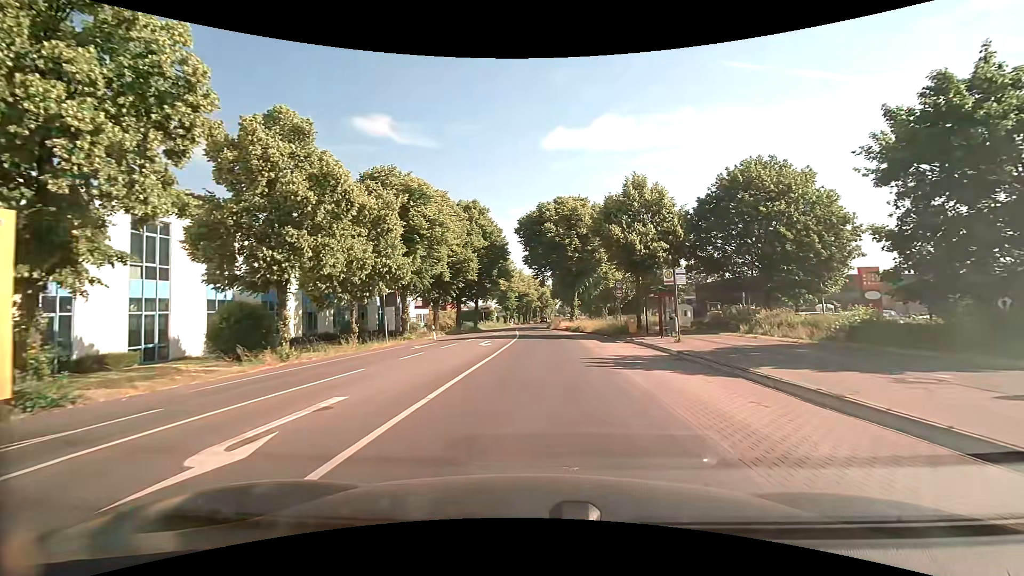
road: secondary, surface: asphalt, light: Day
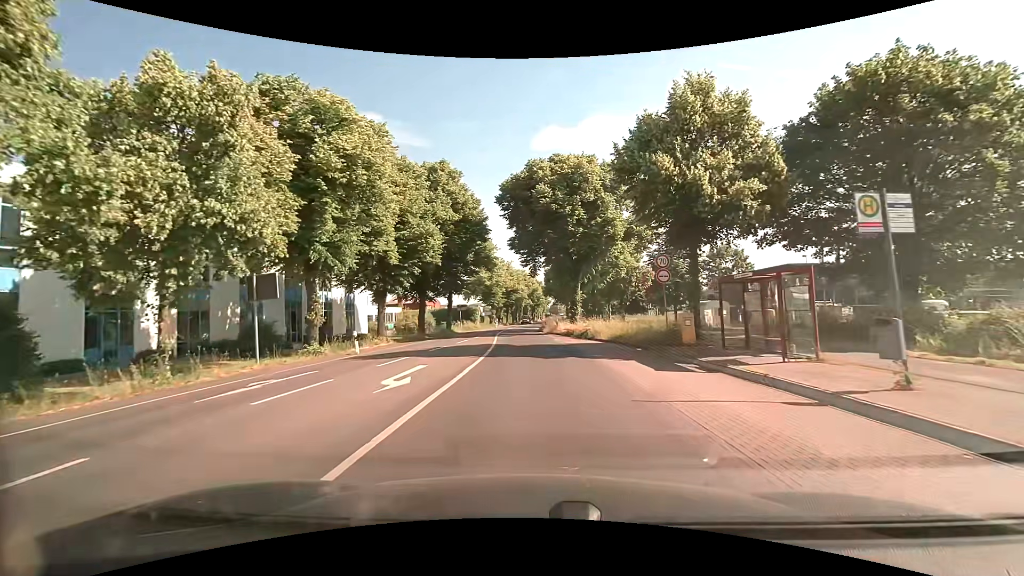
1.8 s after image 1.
(+0.4, +14.9) m; +1°
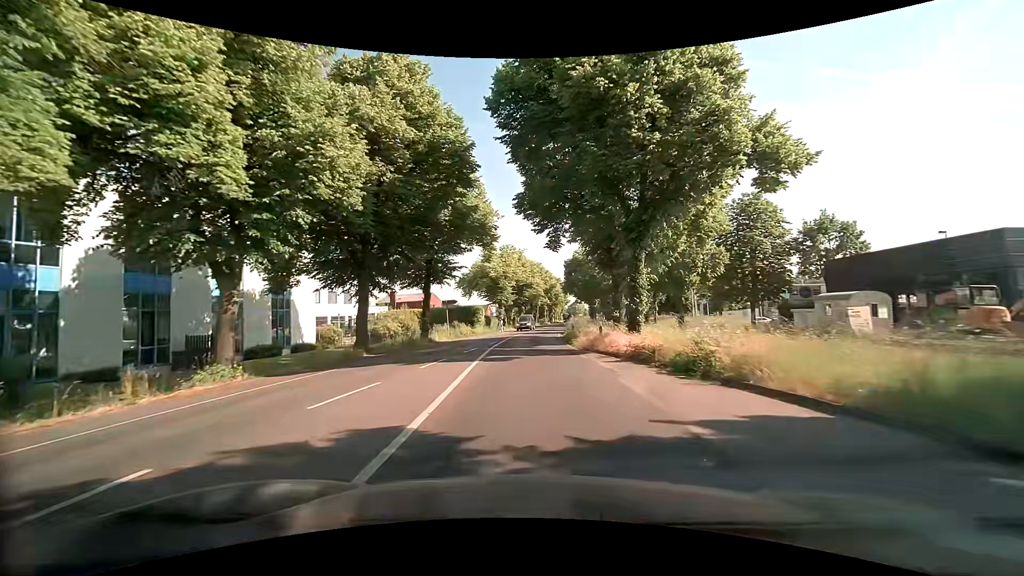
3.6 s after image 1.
(-0.2, +19.1) m; -2°
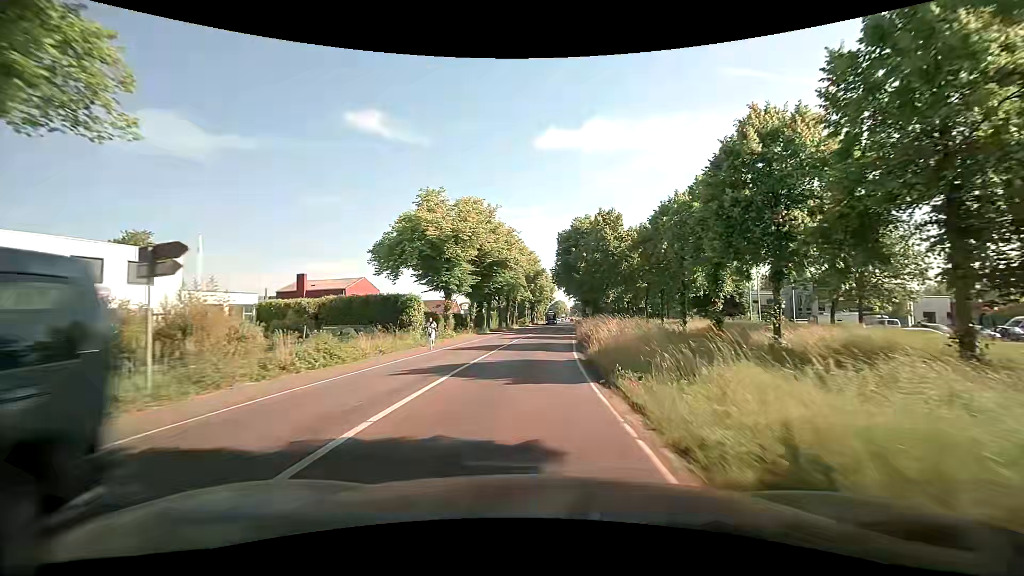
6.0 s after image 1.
(+0.1, +31.3) m; +2°
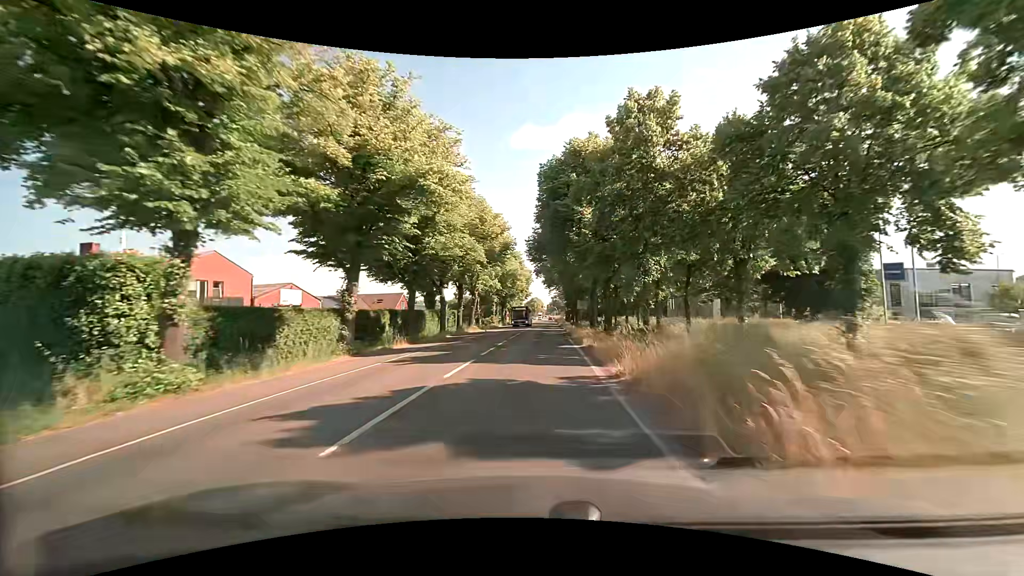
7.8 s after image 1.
(+1.0, +27.1) m; +3°
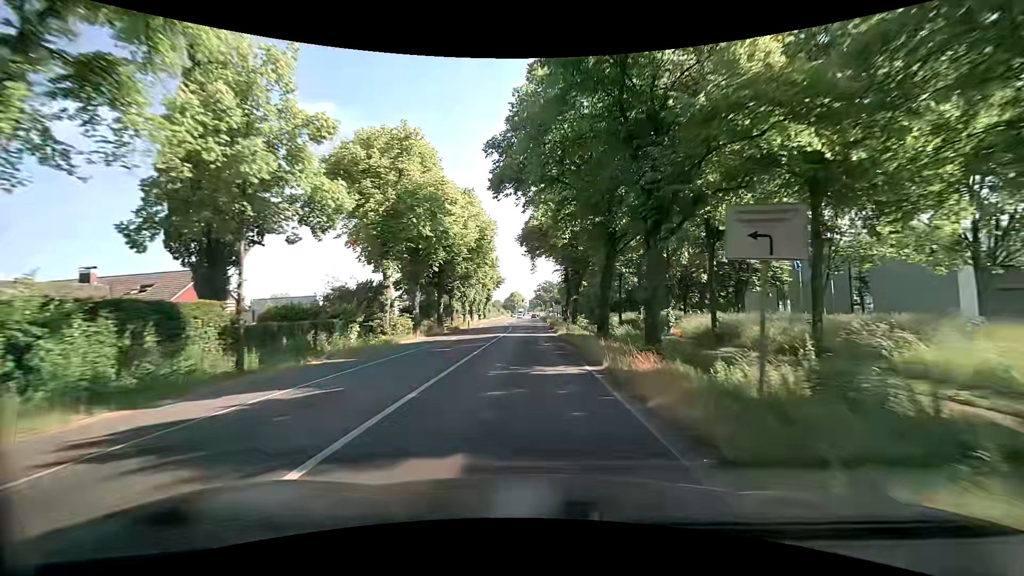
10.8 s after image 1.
(+1.1, +50.3) m; +3°
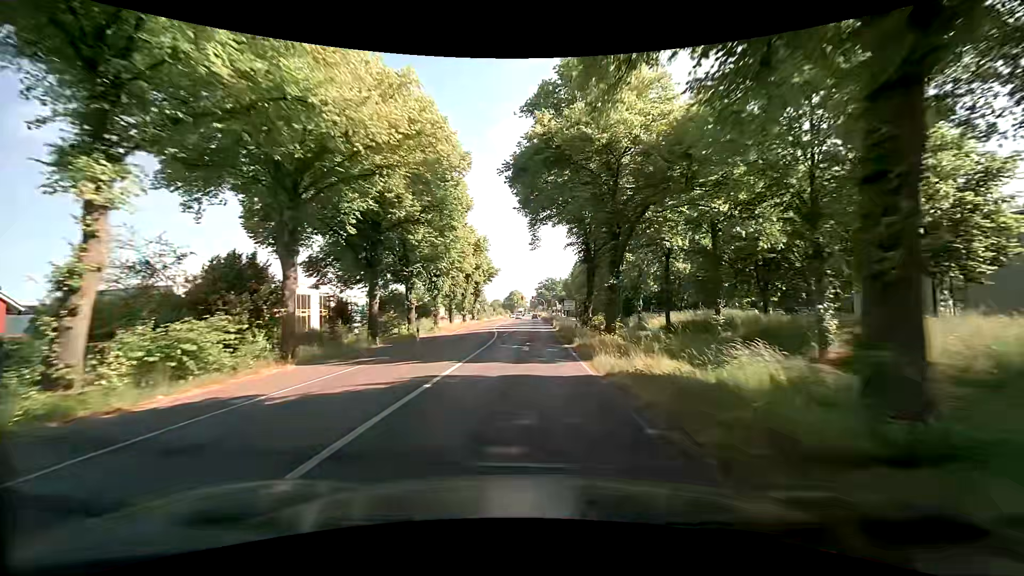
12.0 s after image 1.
(-0.4, +20.6) m; -1°
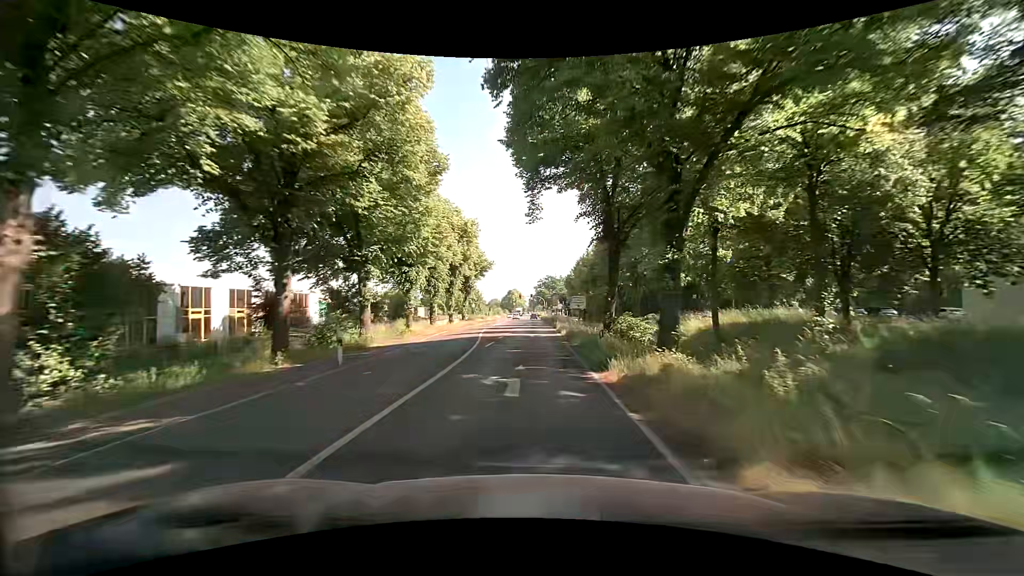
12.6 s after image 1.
(+0.1, +10.3) m; 0°
(0, +10) (0, +20) (0, +30) (0, +40) (0, +50) (0, +60) (0, +70) (0, +80) (0, +90) (0, +100) m
